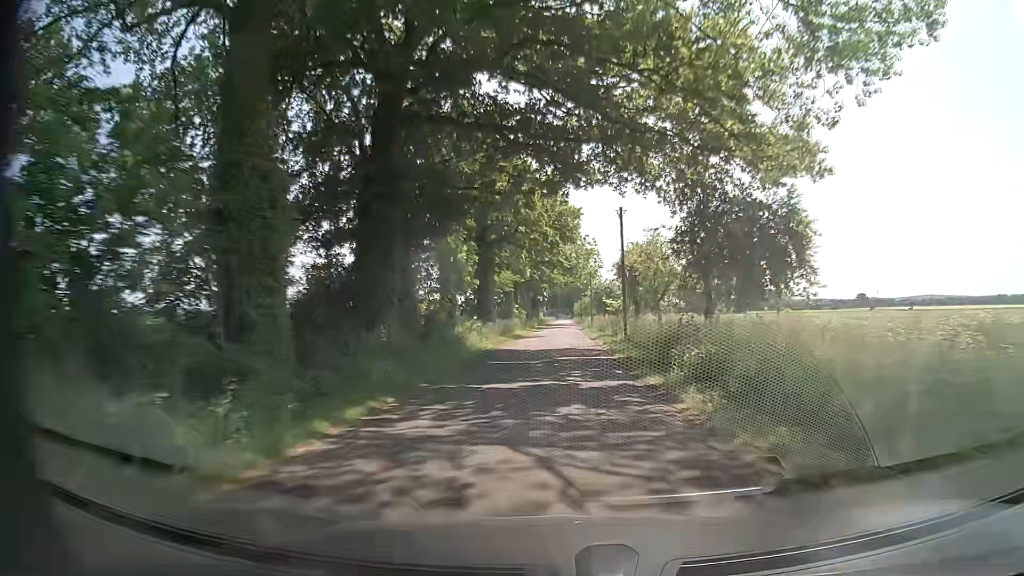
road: unclassified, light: Day
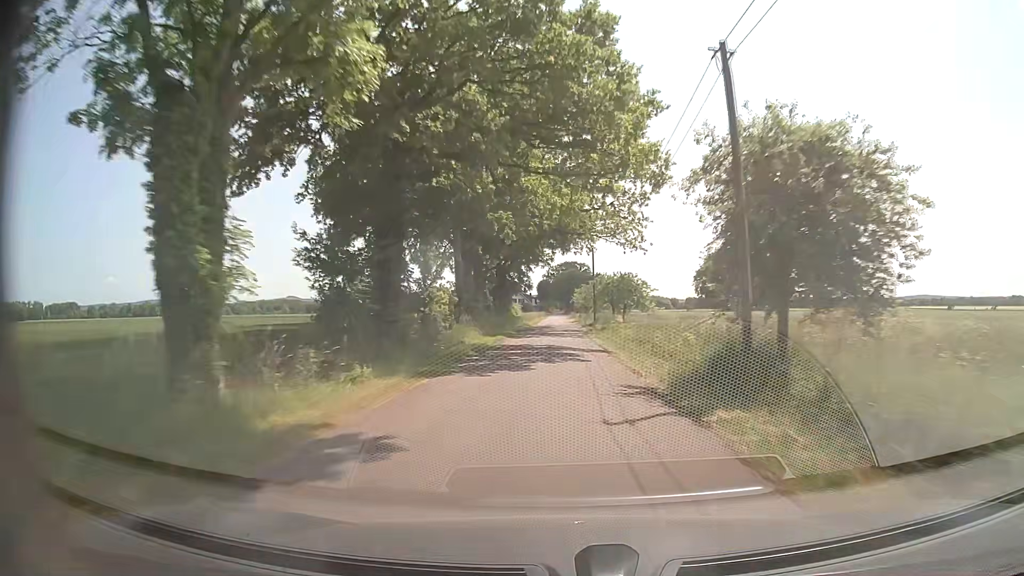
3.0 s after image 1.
(+0.5, +62.0) m; +1°
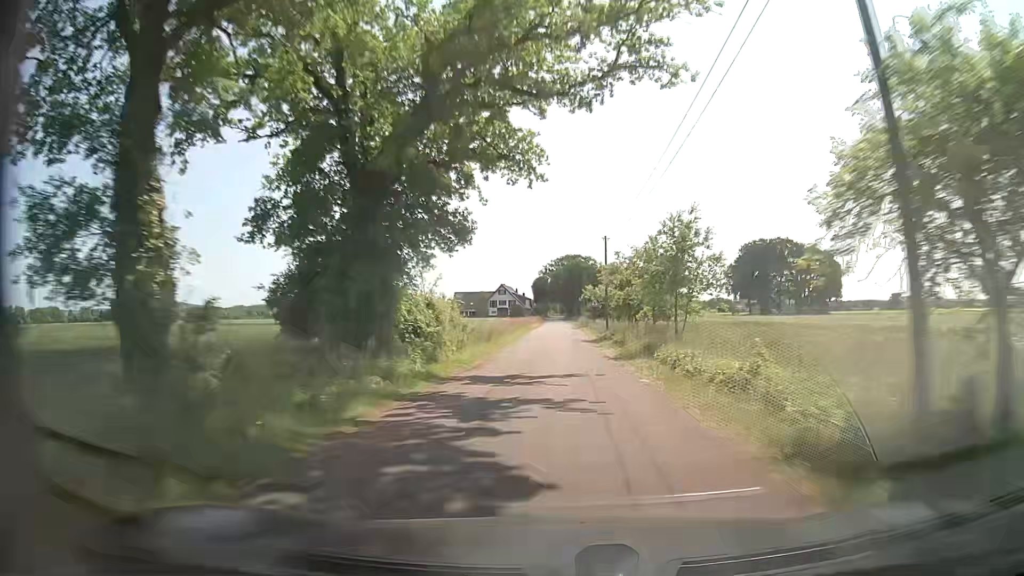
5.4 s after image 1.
(+0.1, +51.4) m; 0°
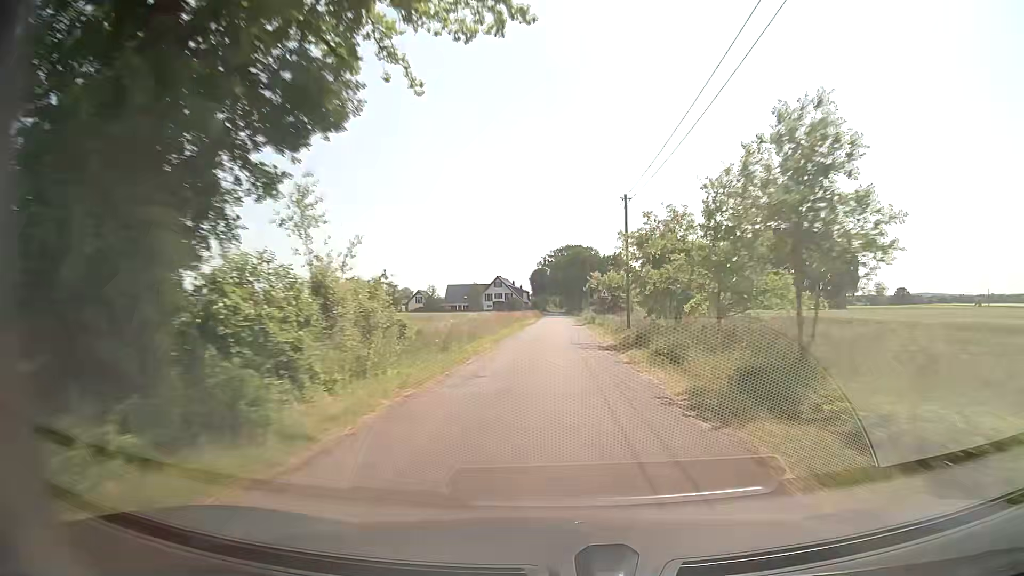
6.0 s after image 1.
(0.0, +13.1) m; 0°
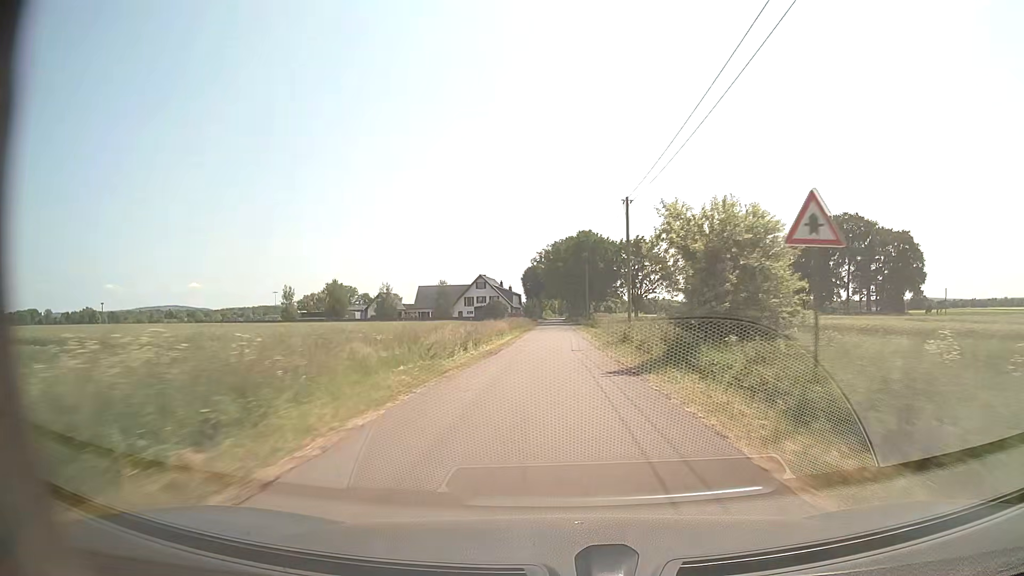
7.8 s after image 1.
(0.0, +39.8) m; 0°
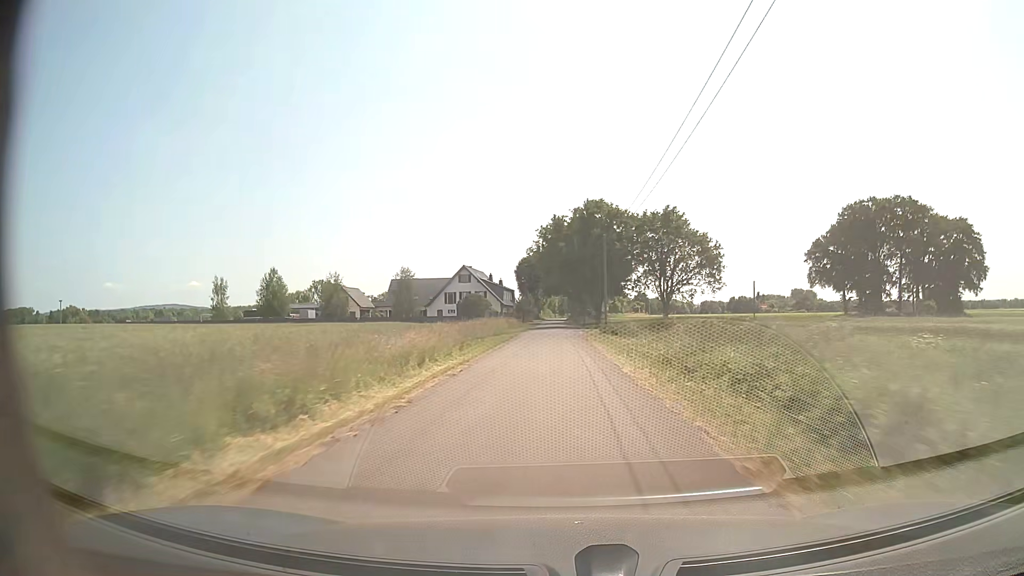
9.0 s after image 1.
(+0.1, +26.5) m; 0°
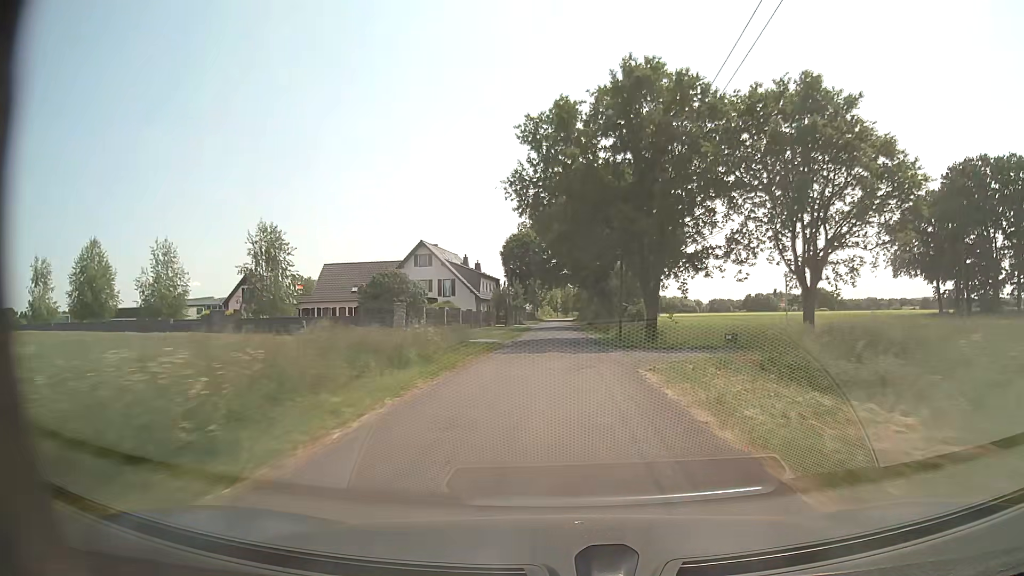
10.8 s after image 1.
(-0.1, +40.4) m; 0°
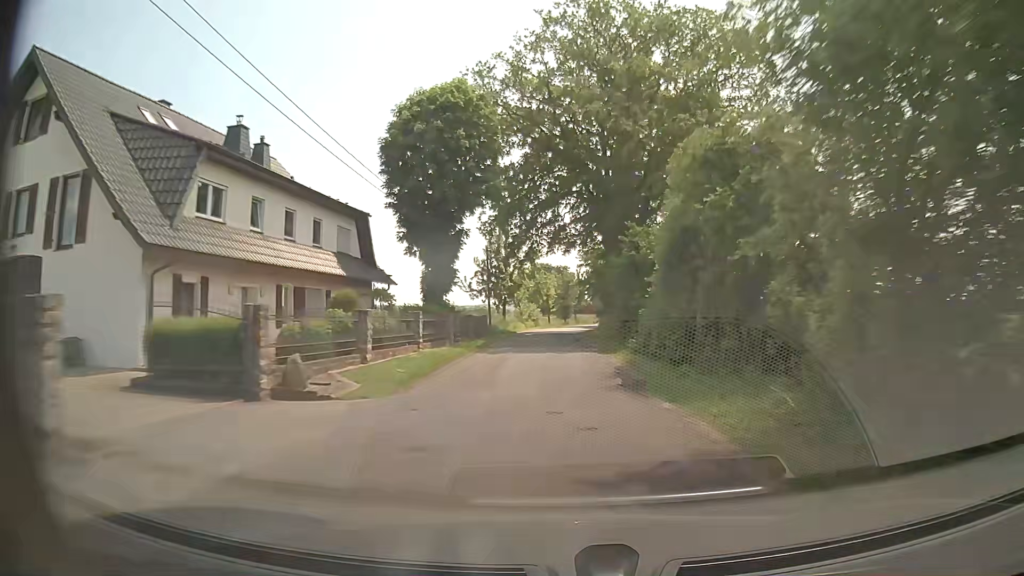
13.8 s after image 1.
(+0.3, +66.8) m; 0°
(0, +10) (0, +20) (0, +30) (0, +40) (+1, +50) (+2, +60) (+3, +70) (+5, +80) (+7, +89) (+9, +99) m
